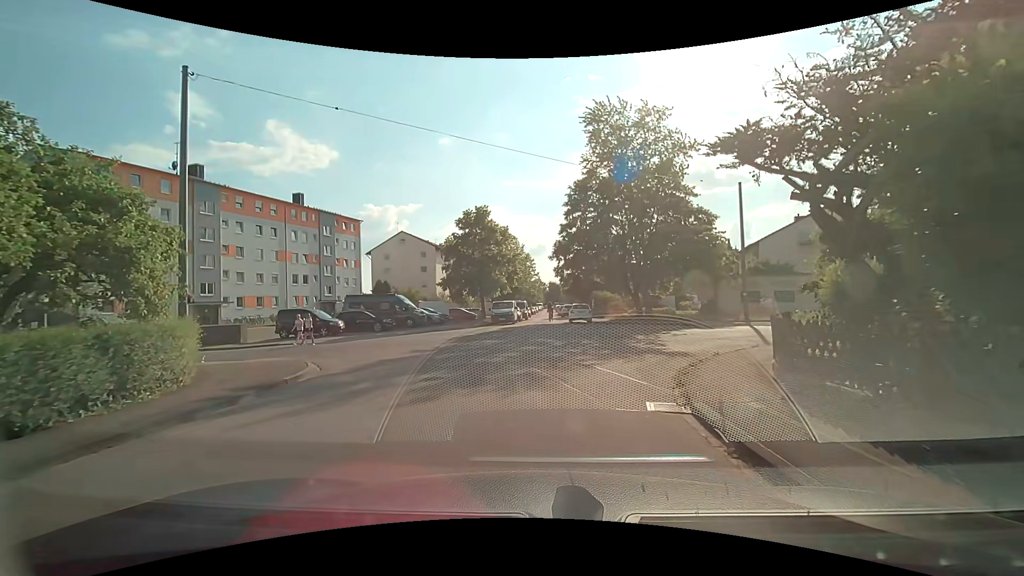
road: residential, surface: asphalt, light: Day
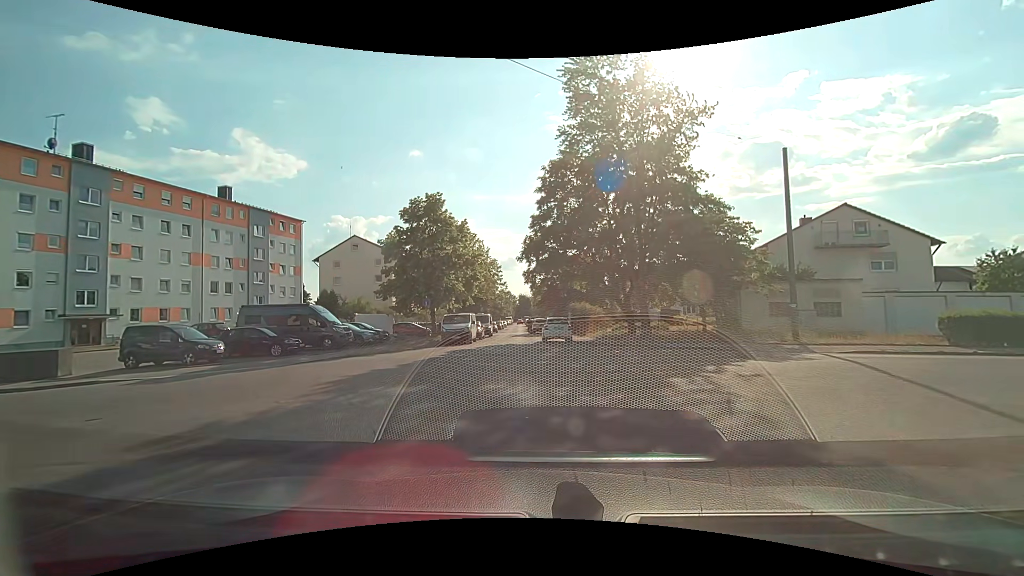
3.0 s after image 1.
(+0.2, +9.0) m; +2°
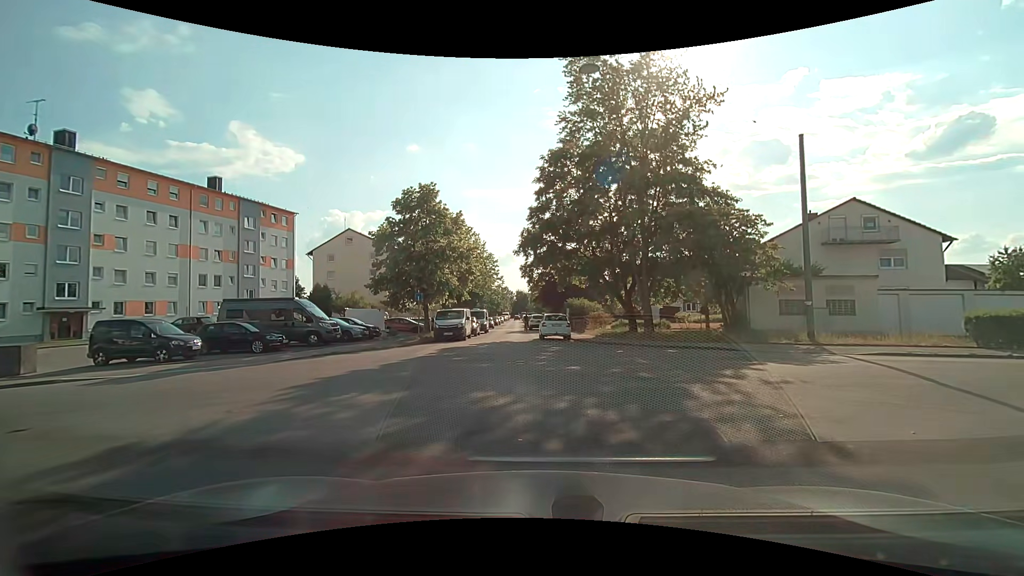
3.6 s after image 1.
(0.0, +1.3) m; 0°
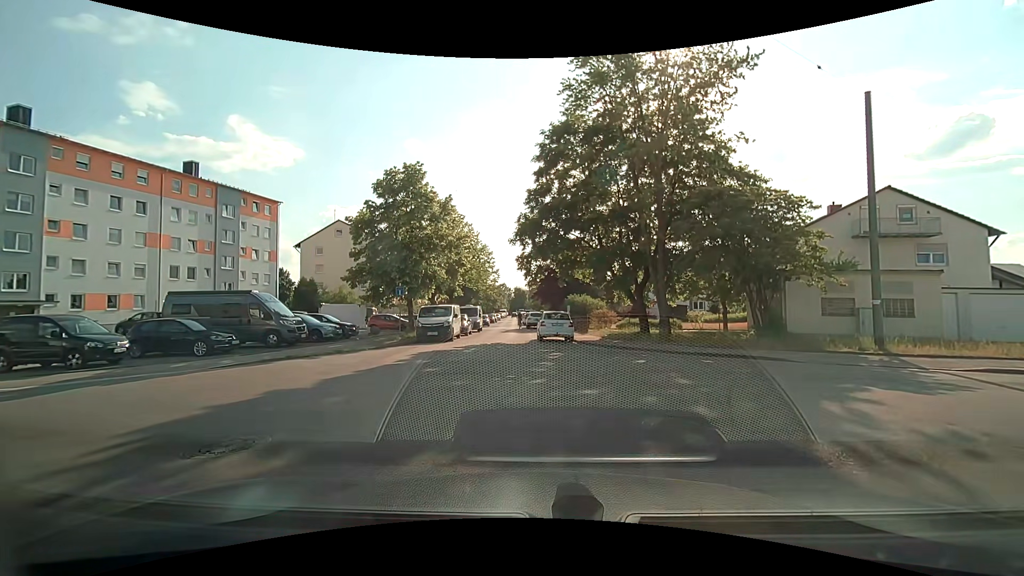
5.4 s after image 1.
(+0.1, +3.8) m; 0°
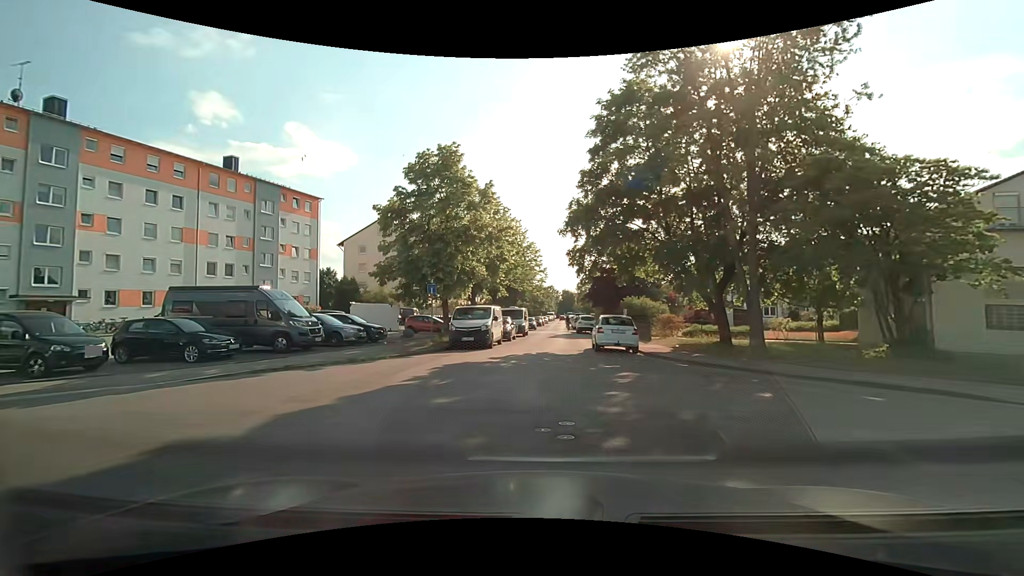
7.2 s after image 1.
(-0.1, +4.1) m; -4°
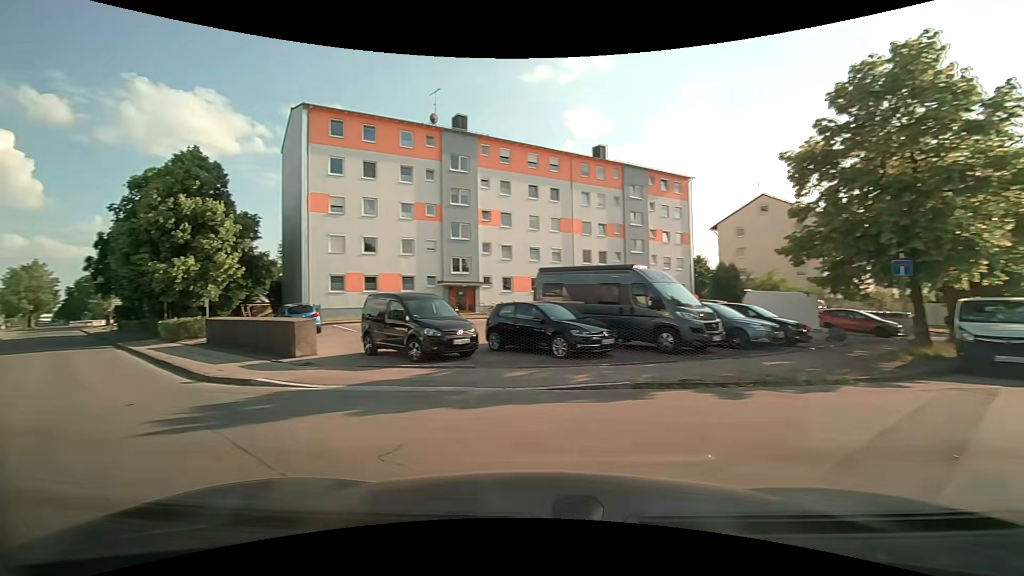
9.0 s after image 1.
(-1.9, +6.0) m; -39°
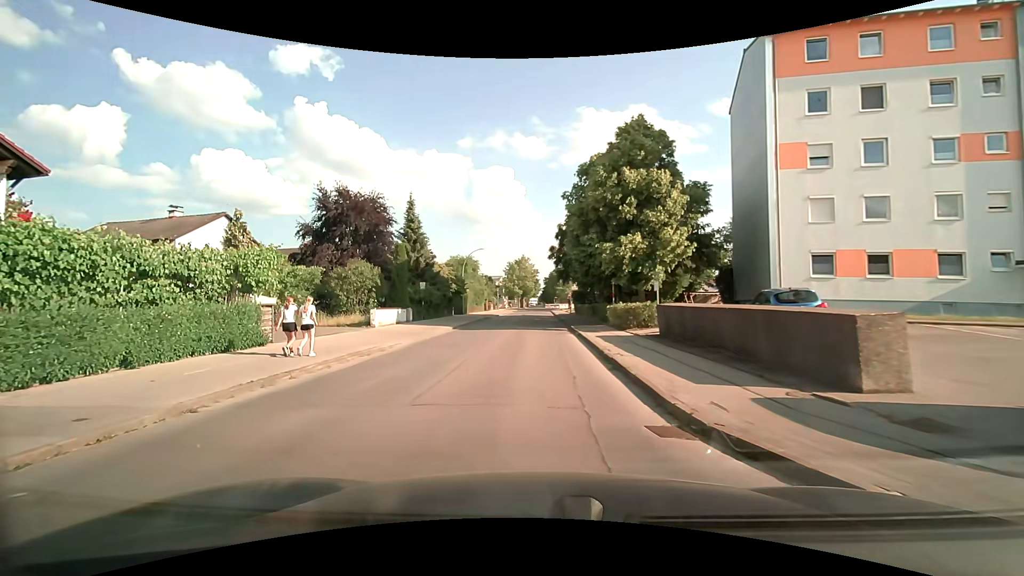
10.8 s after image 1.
(-3.9, +7.5) m; -48°
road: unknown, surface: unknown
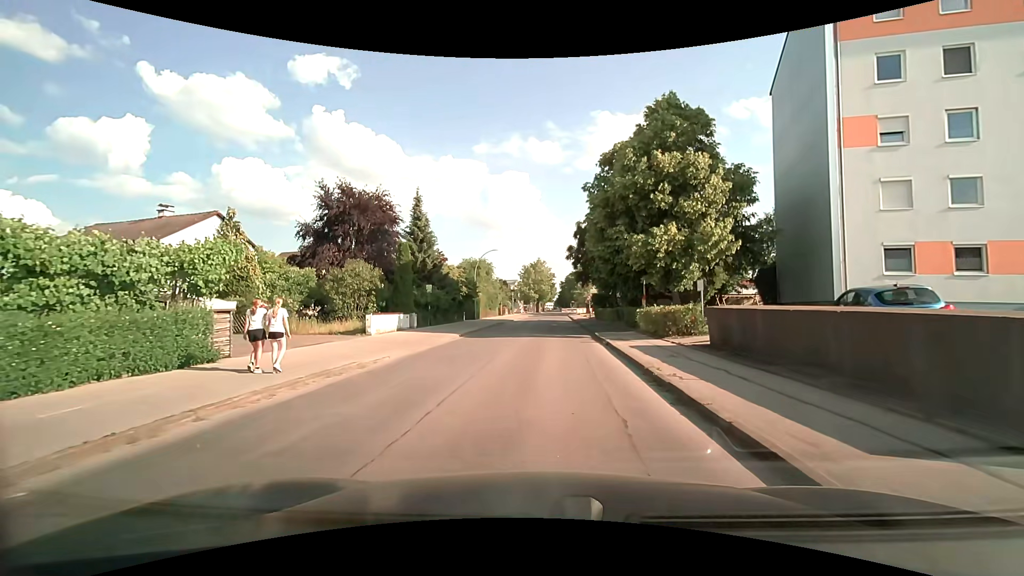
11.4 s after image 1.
(-0.1, +3.6) m; -2°
(0, +10) (+1, +20) (+1, +30) (+1, +40) (+2, +50) (+2, +60) (+2, +70) (+3, +80) (+3, +90) (+4, +100) m
